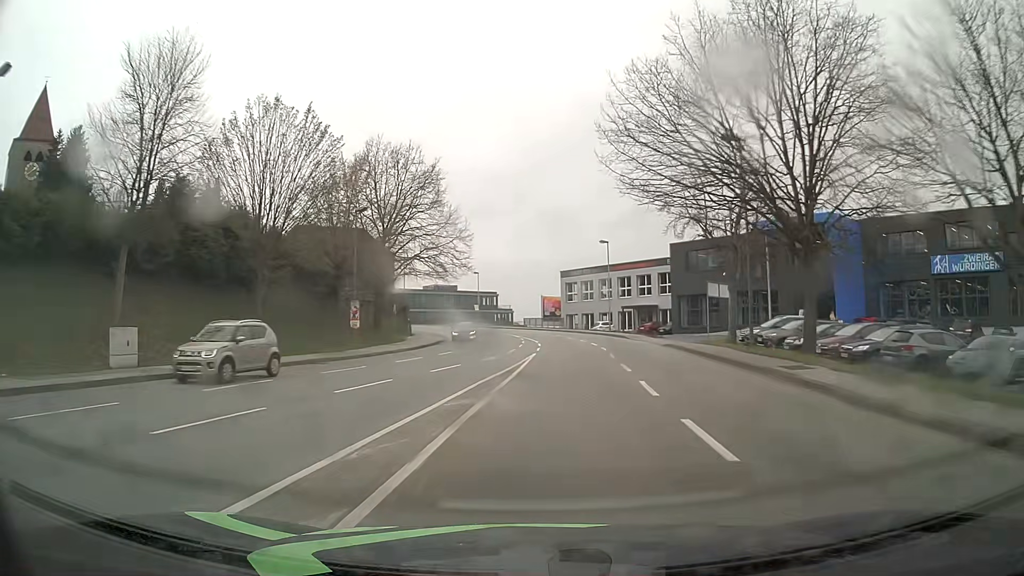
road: tertiary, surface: asphalt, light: Day
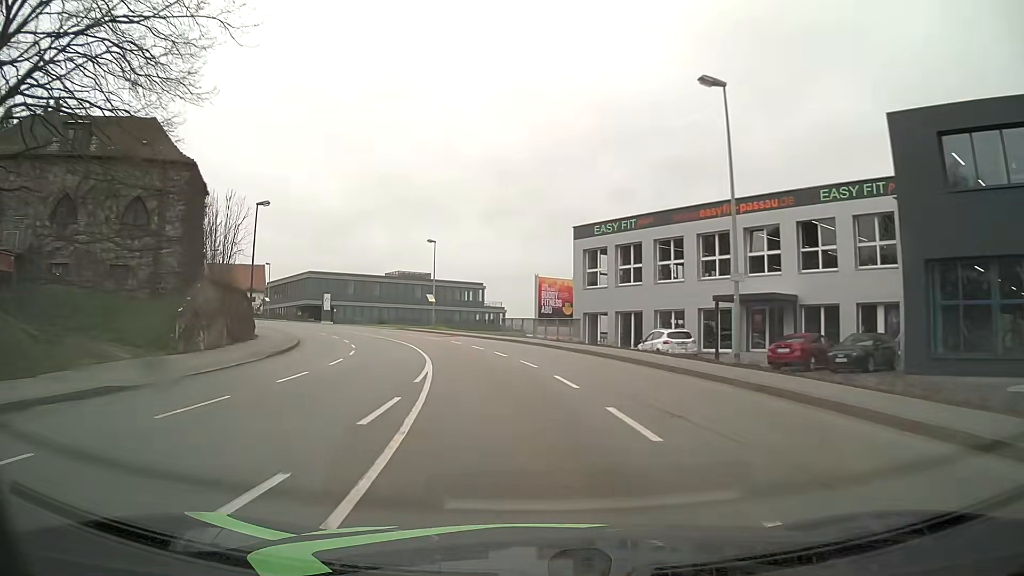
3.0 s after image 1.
(+1.8, +40.9) m; 0°
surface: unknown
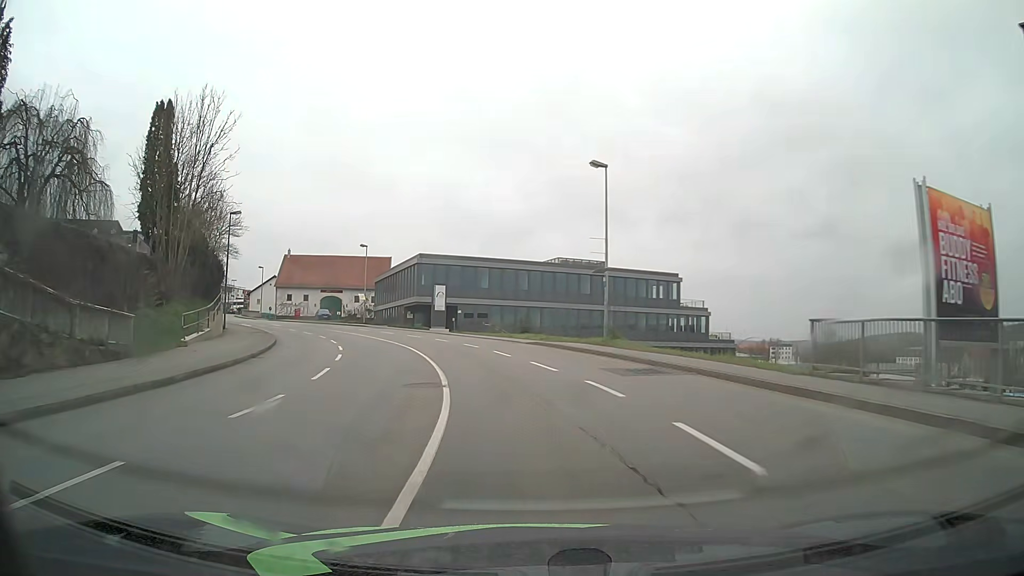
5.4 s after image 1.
(-4.1, +31.0) m; -15°
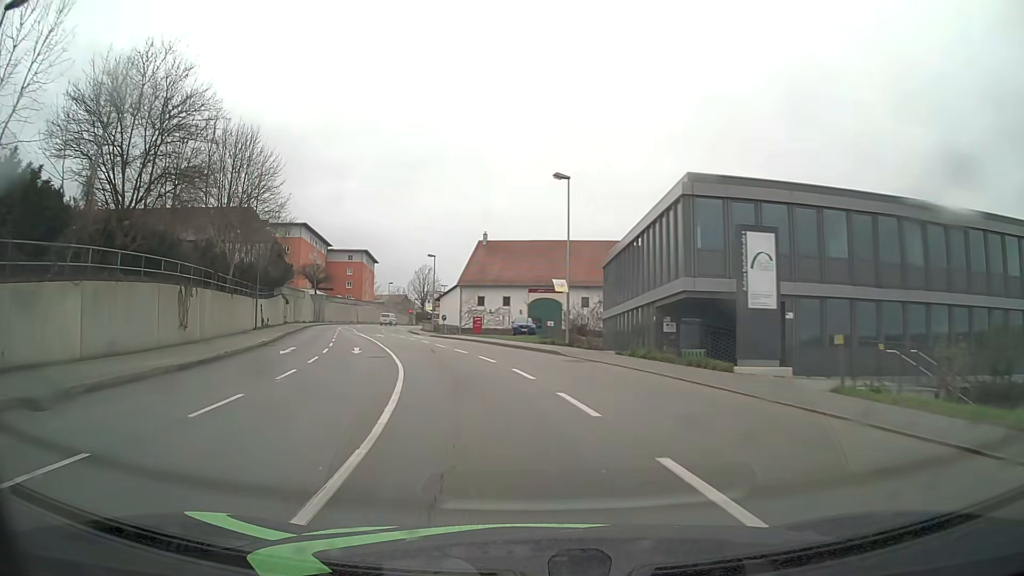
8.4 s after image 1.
(-6.3, +36.9) m; -21°
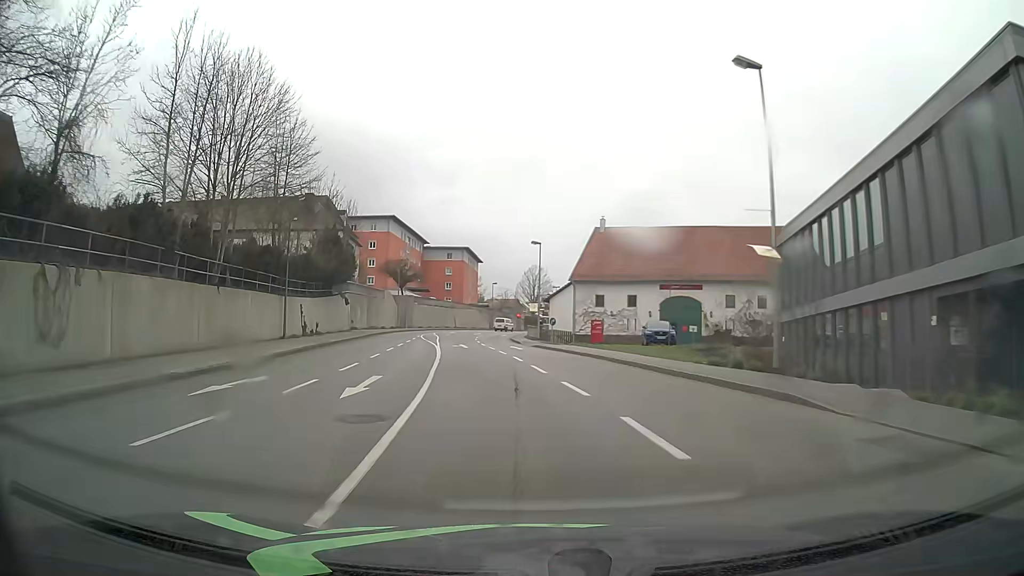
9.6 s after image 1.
(-1.3, +14.9) m; -10°
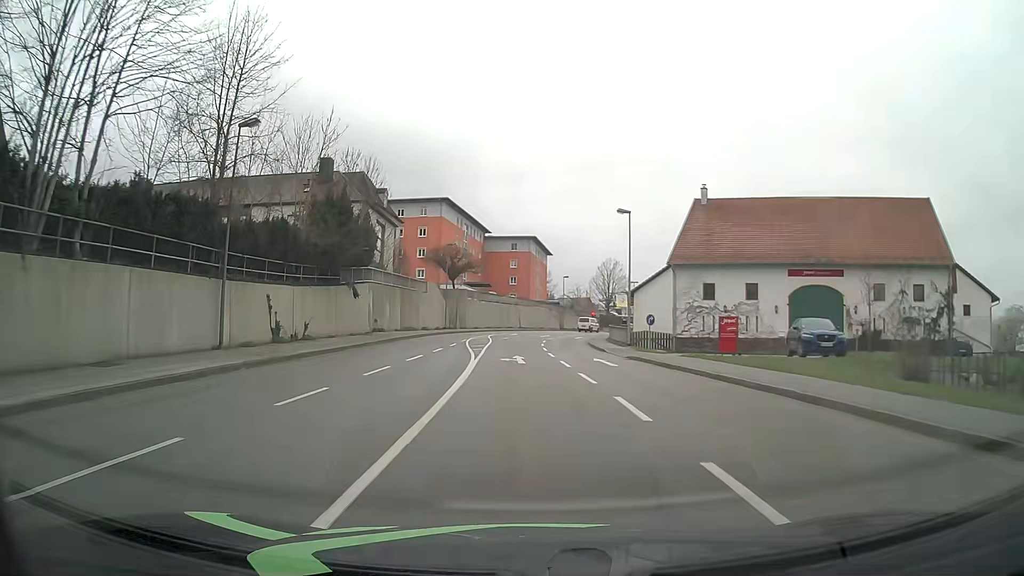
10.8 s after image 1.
(-0.8, +15.1) m; -6°
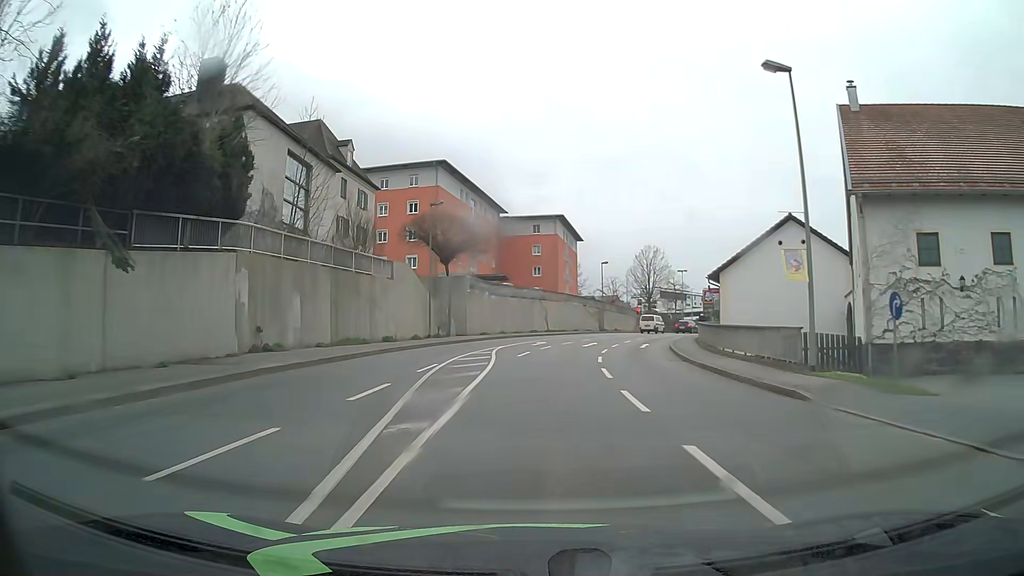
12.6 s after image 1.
(-0.6, +23.0) m; -2°
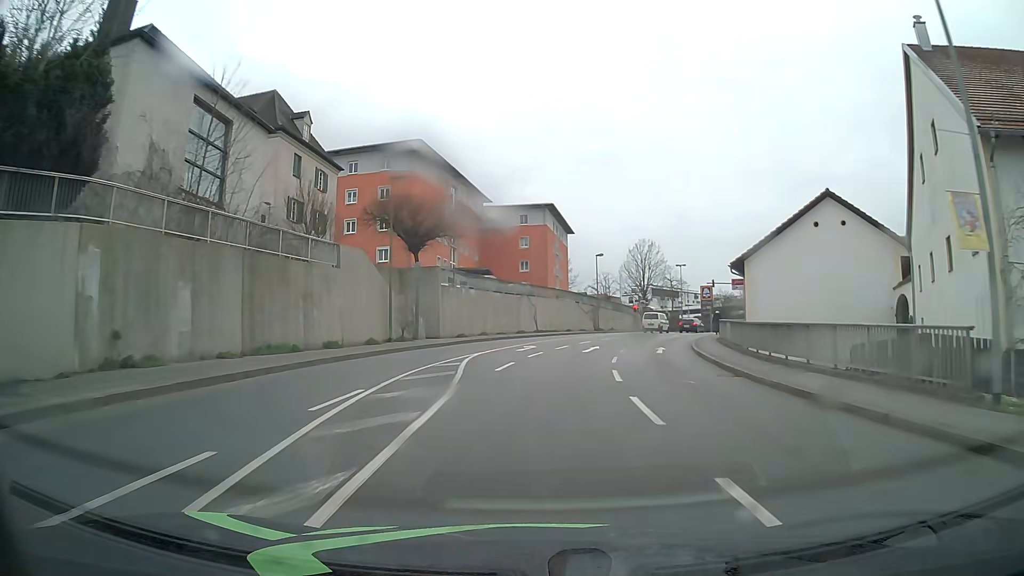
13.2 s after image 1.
(0.0, +7.7) m; +1°
(0, +10) (+1, +20) (+3, +30) (+5, +40) (+8, +49) (+12, +58) (+16, +67) (+21, +76) (+26, +85) (+32, +93) m
